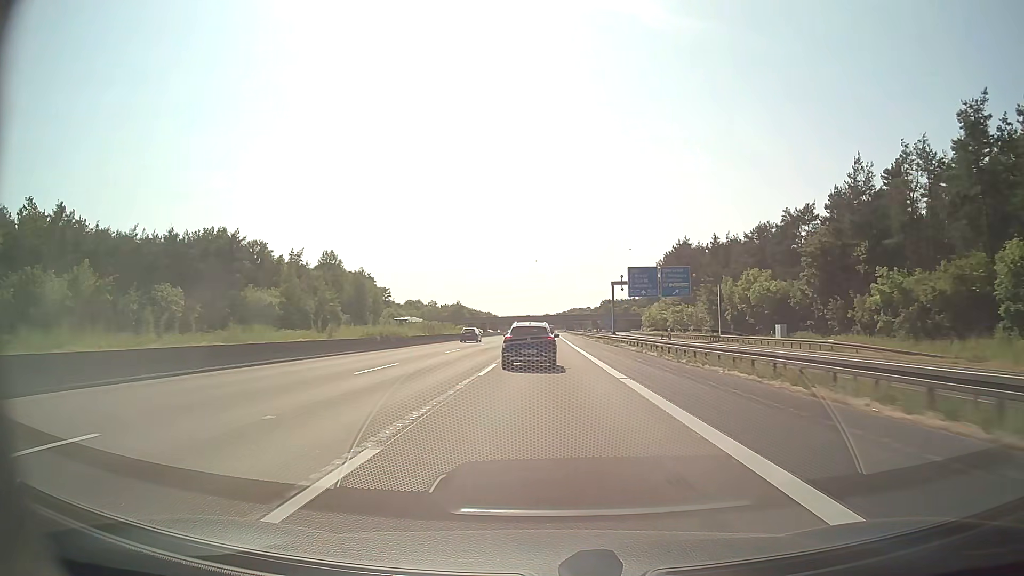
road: motorway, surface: asphalt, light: Day
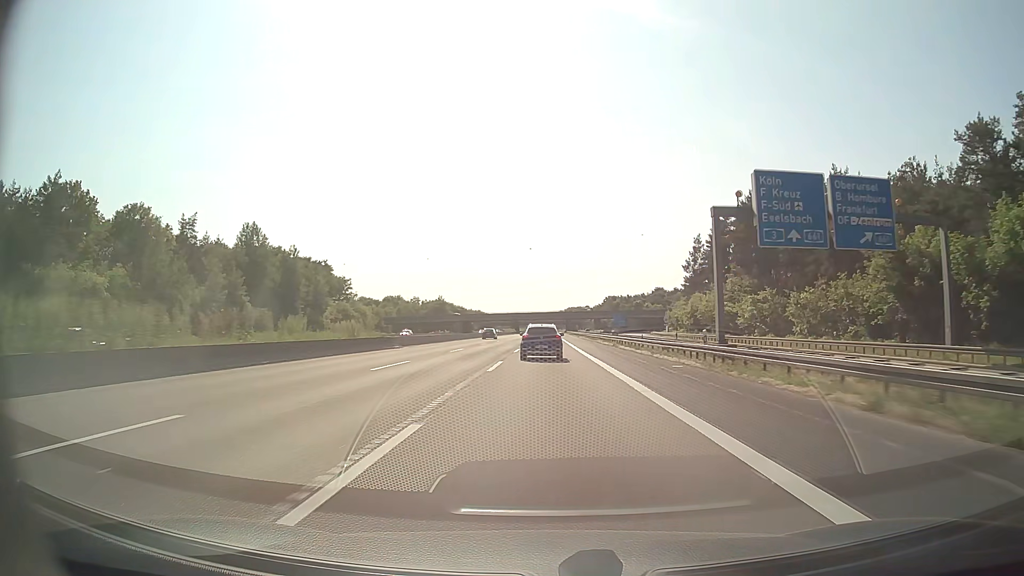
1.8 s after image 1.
(+0.1, +52.4) m; 0°
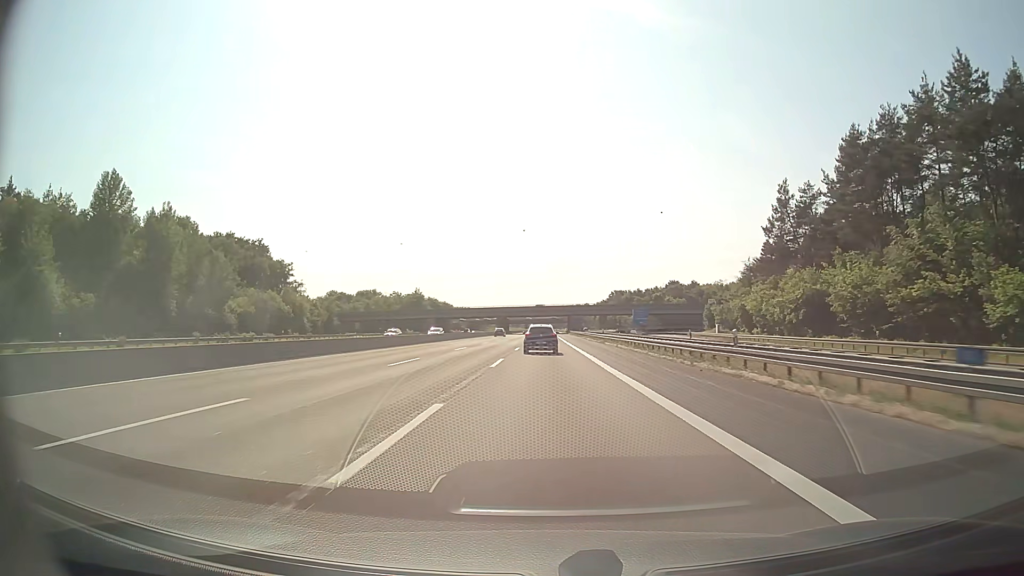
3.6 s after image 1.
(+0.1, +52.4) m; 0°
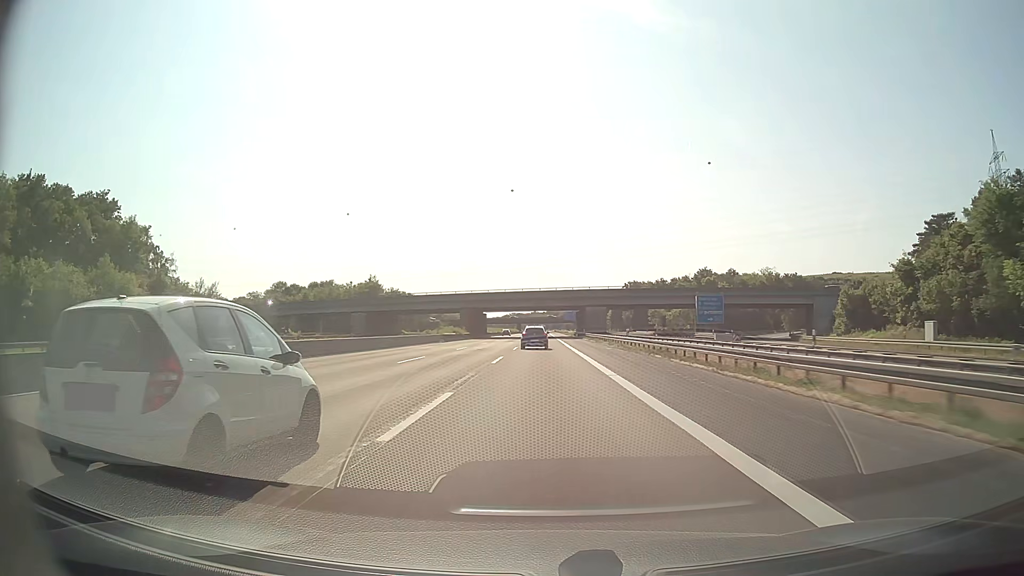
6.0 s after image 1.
(+0.3, +69.7) m; 0°
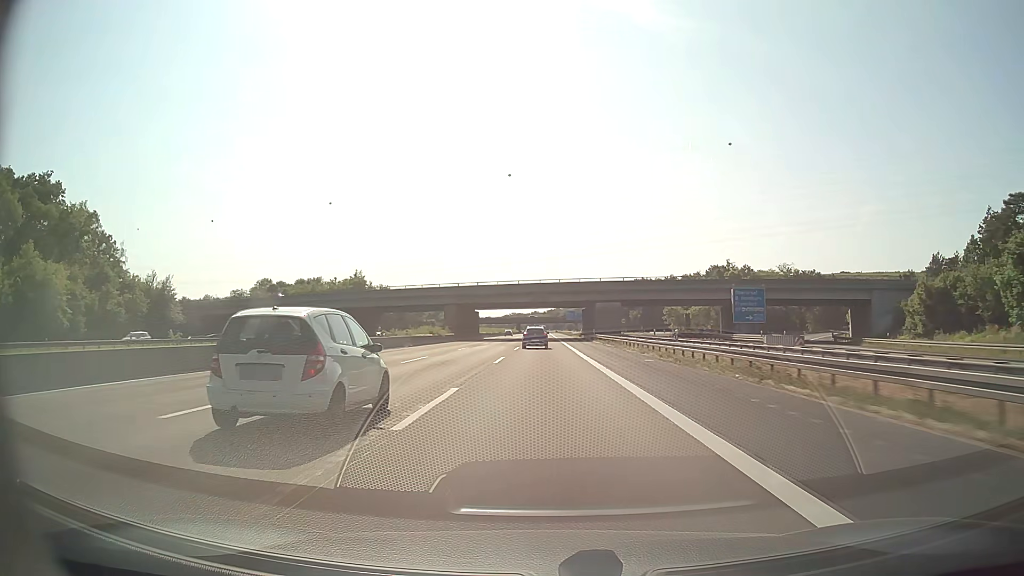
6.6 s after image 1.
(0.0, +17.4) m; 0°
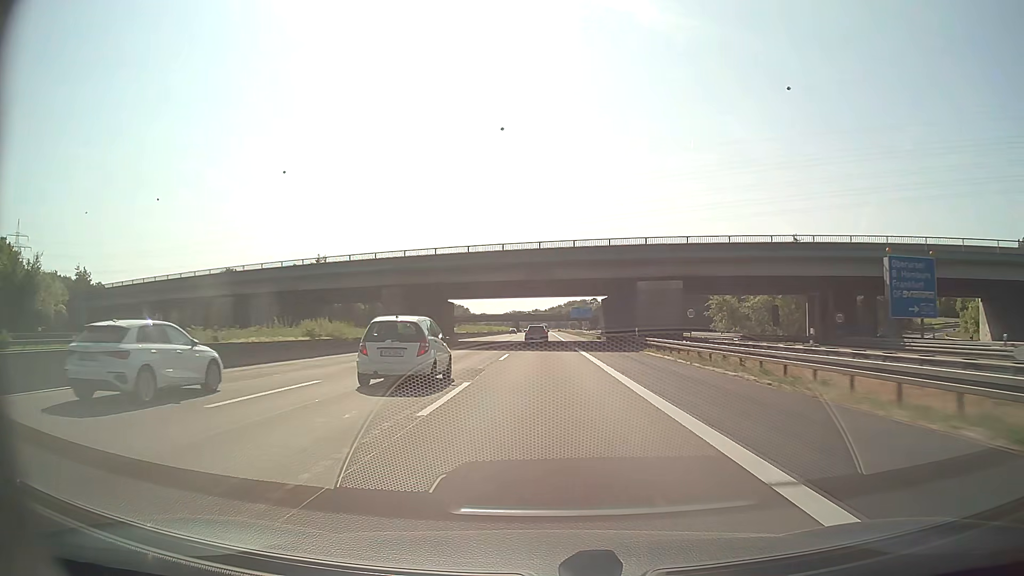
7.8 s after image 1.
(0.0, +34.9) m; 0°
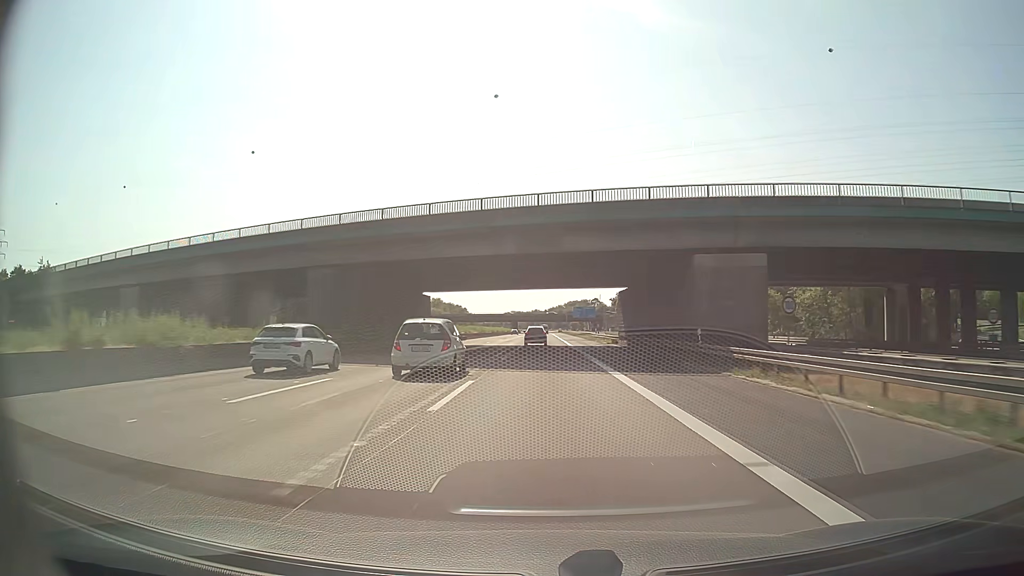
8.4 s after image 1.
(0.0, +17.4) m; 0°
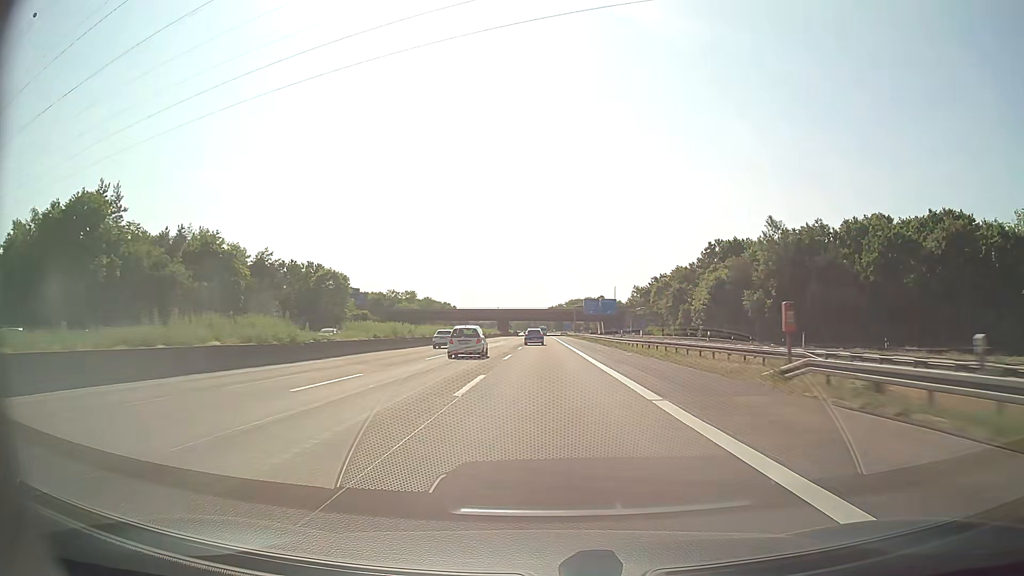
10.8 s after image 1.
(+0.6, +69.8) m; 0°
(0, +10) (0, +20) (0, +30) (0, +40) (0, +50) (0, +60) (0, +70) (0, +80) (0, +90) (0, +100) m
